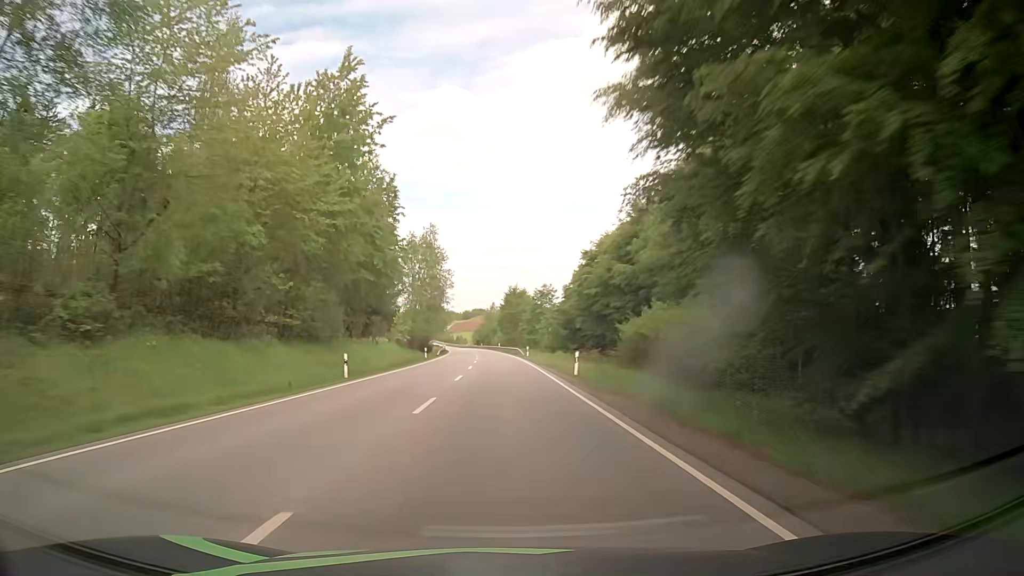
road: primary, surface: asphalt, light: Day
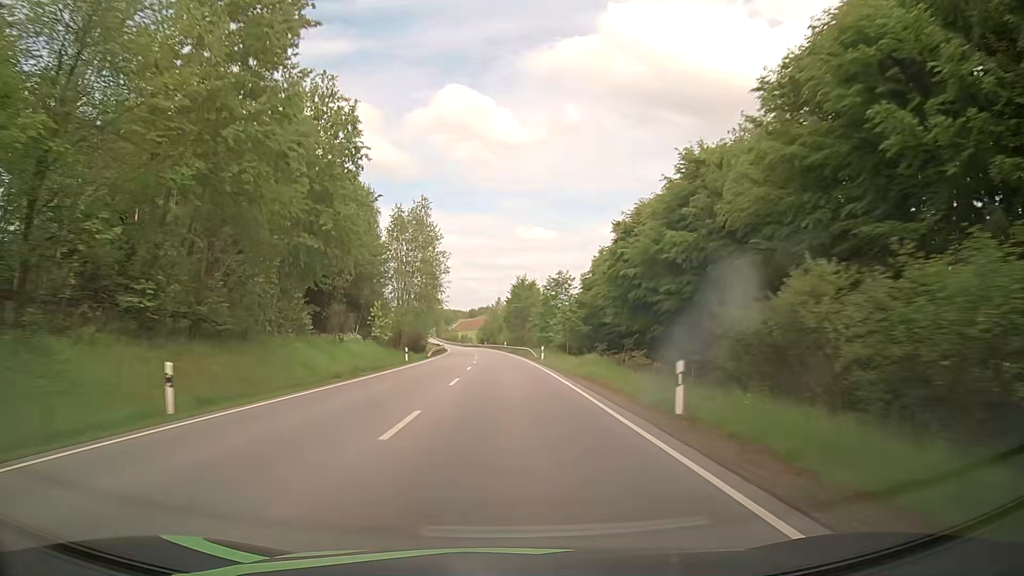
(-0.1, +15.8) m; 0°
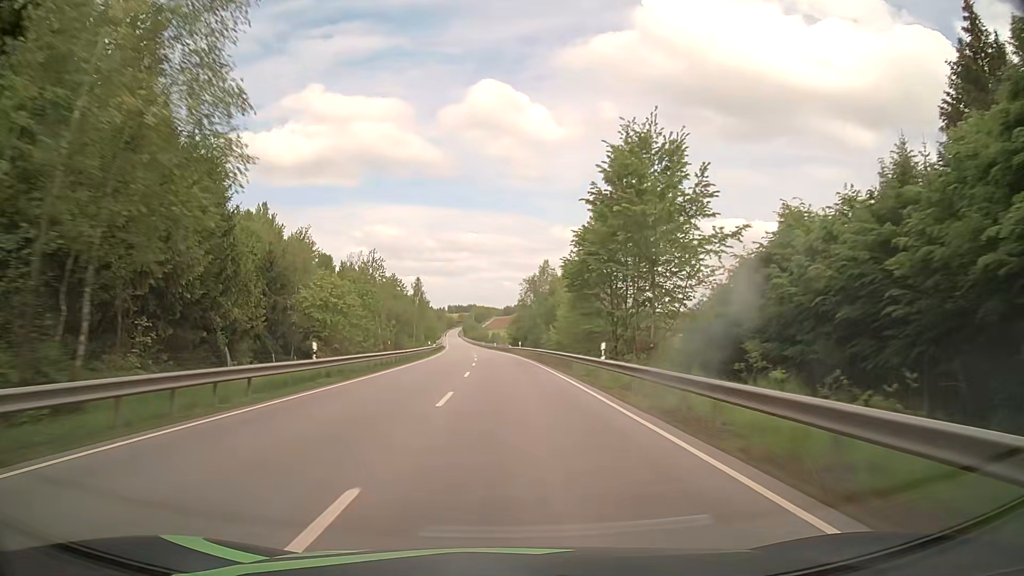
(-2.6, +78.0) m; -4°
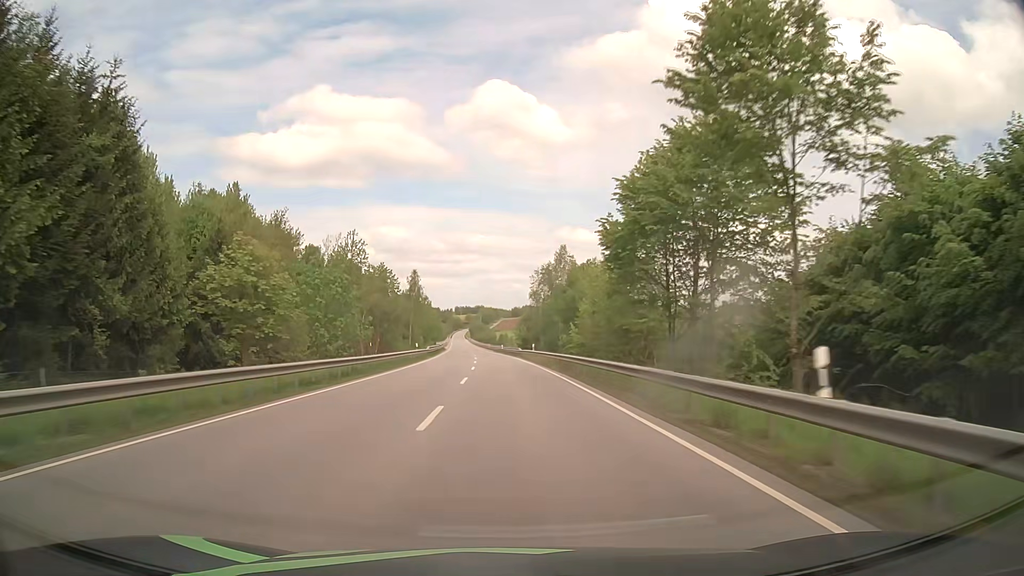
(0.0, +15.5) m; 0°
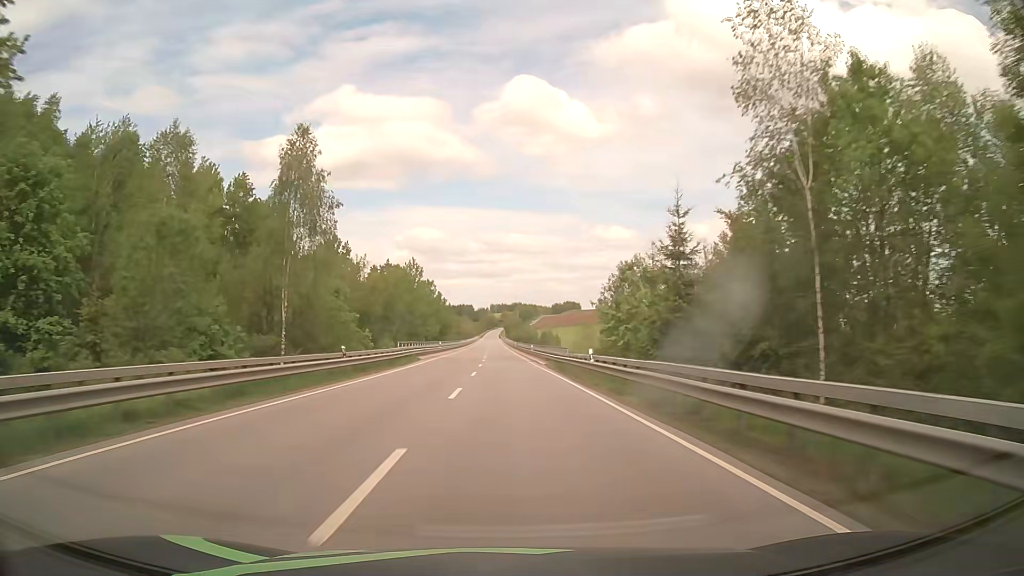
(-2.6, +76.9) m; -3°
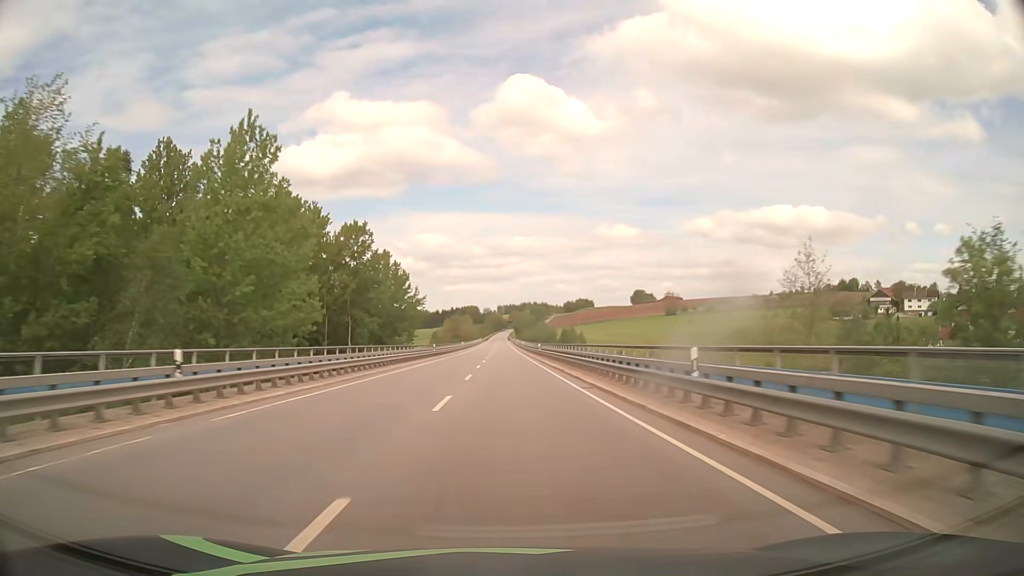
(-0.5, +61.8) m; -1°
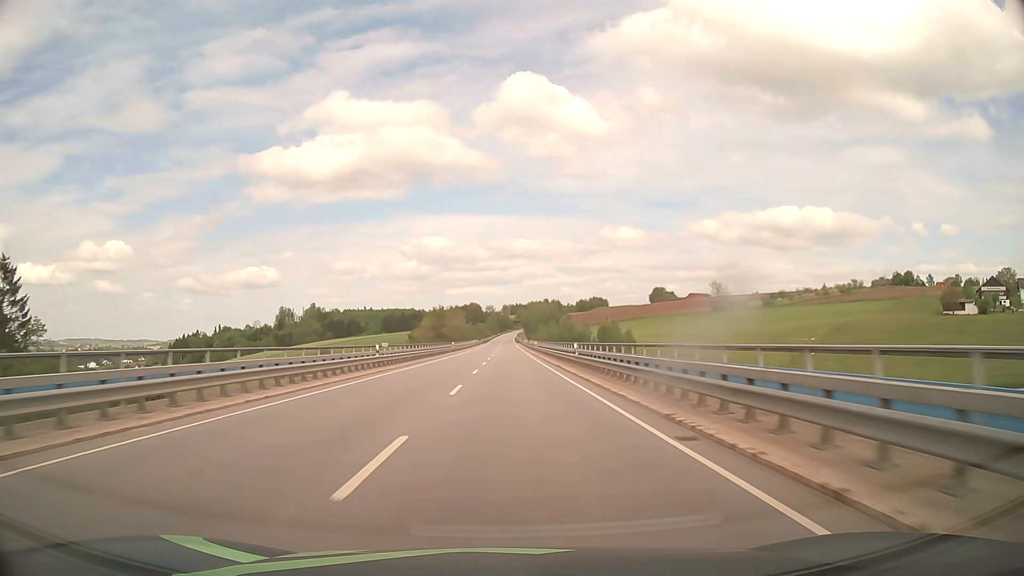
(-0.4, +78.9) m; 0°
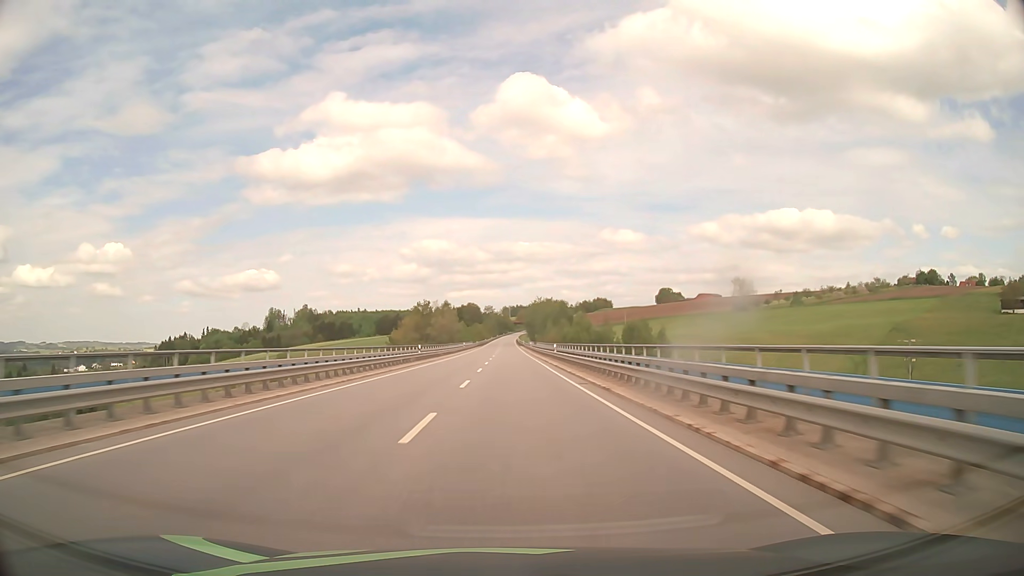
(0.0, +32.0) m; 0°
(0, +10) (0, +20) (0, +30) (0, +40) (0, +50) (0, +60) (0, +70) (0, +80) (0, +90) (0, +100) m
